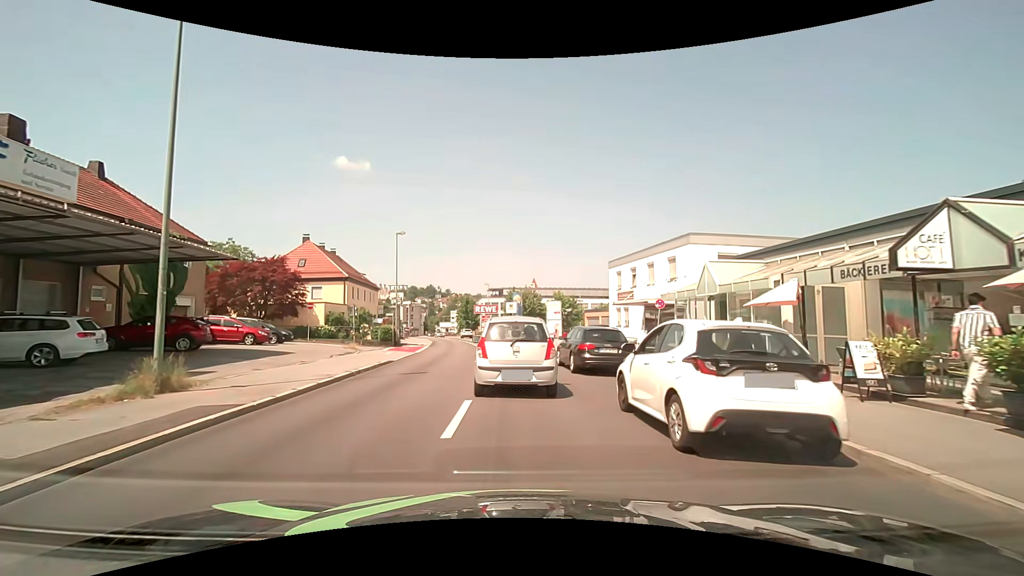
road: tertiary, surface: asphalt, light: Day
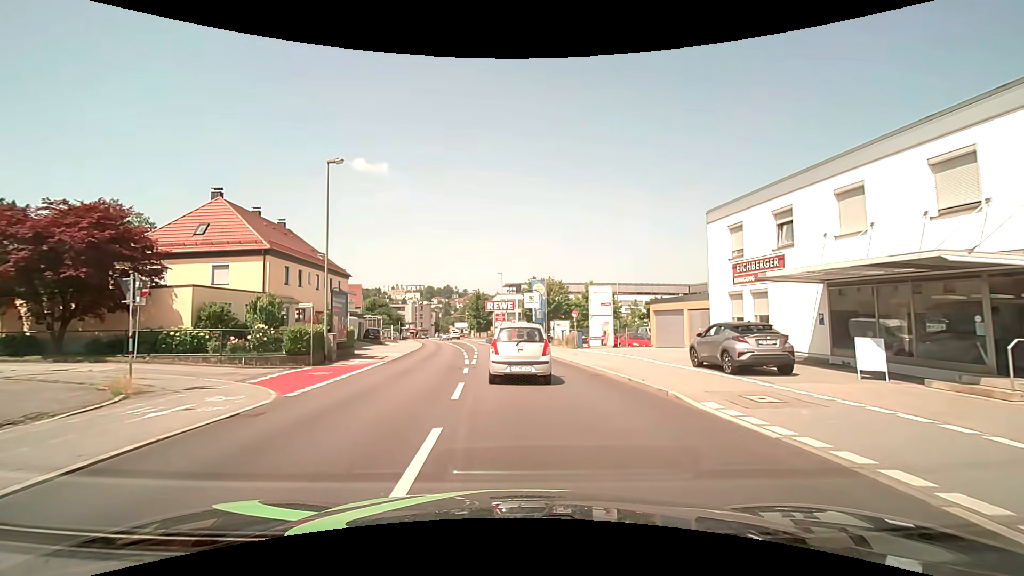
(-0.4, +20.3) m; -3°
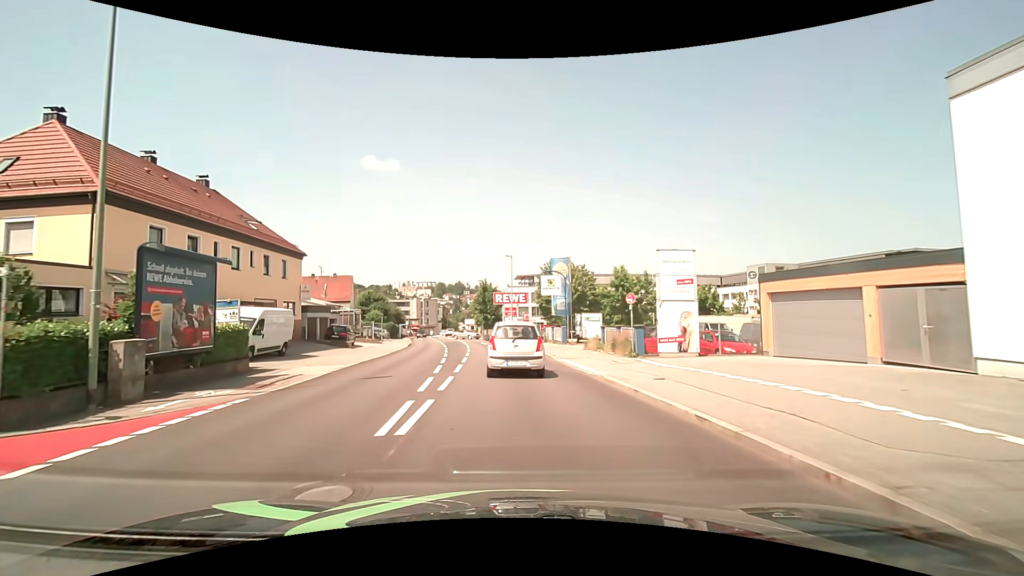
(0.0, +14.3) m; -1°
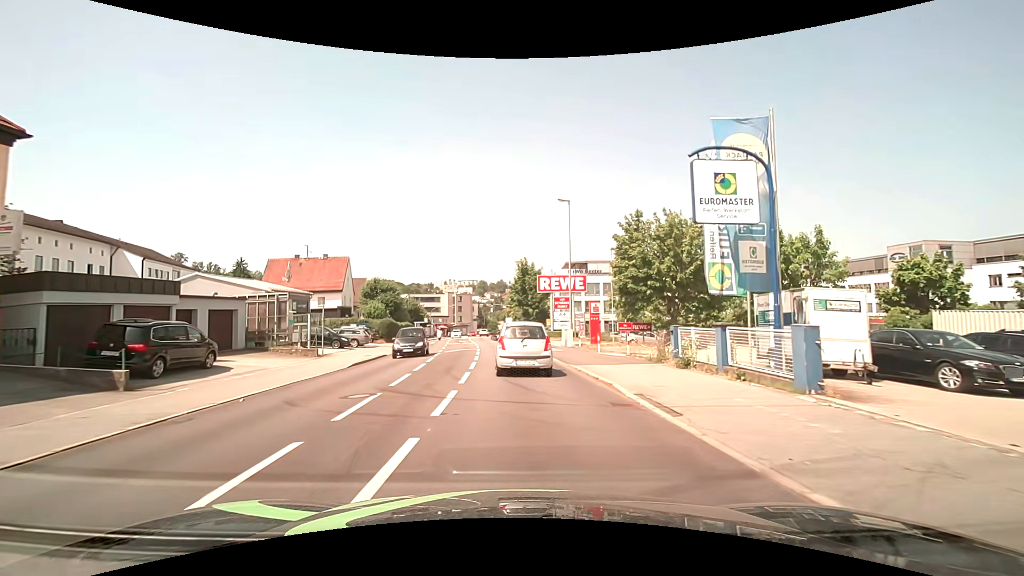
(-1.4, +26.2) m; -5°
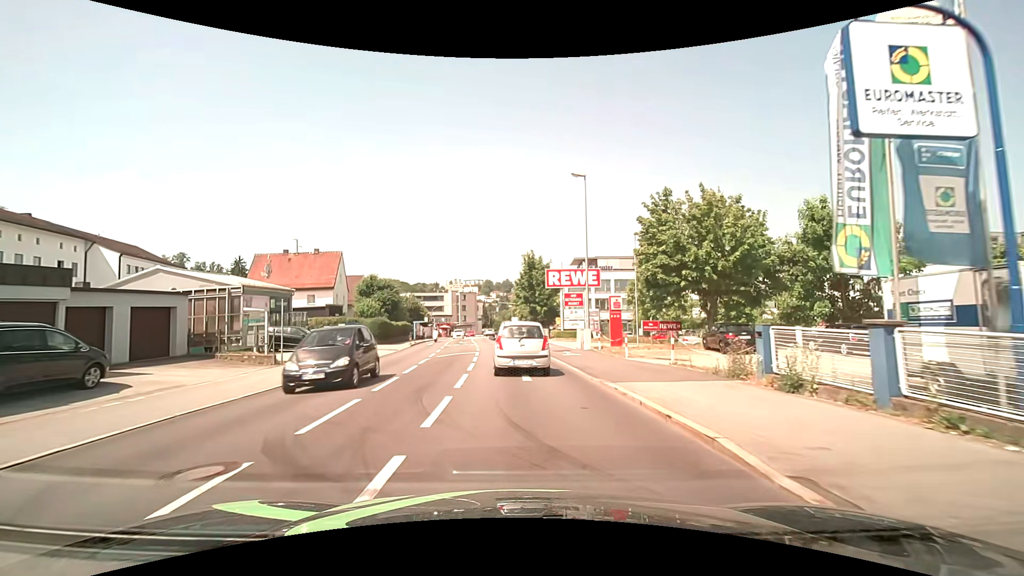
(0.0, +5.5) m; 0°
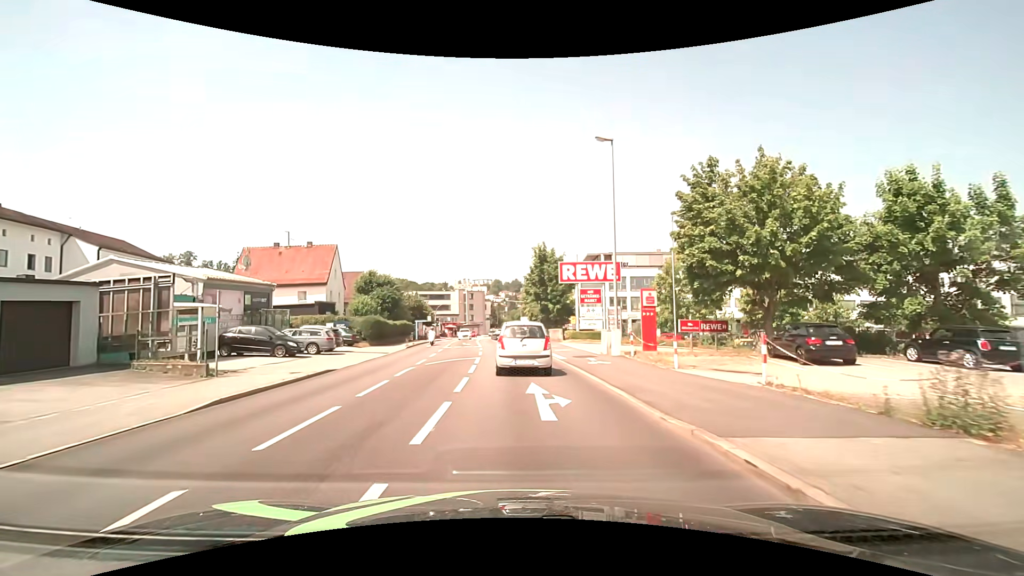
(-0.1, +5.5) m; -2°
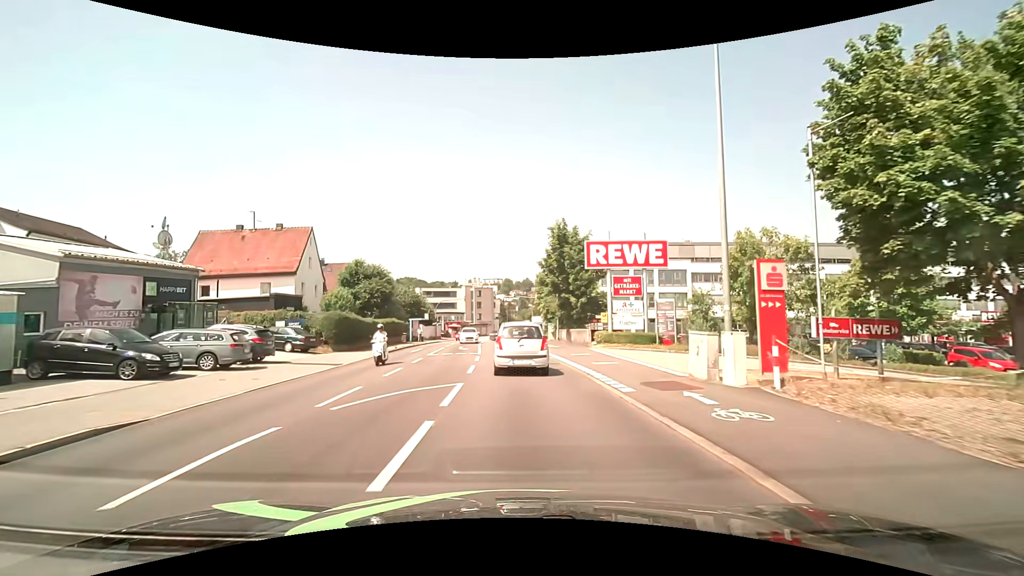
(0.0, +10.9) m; 0°
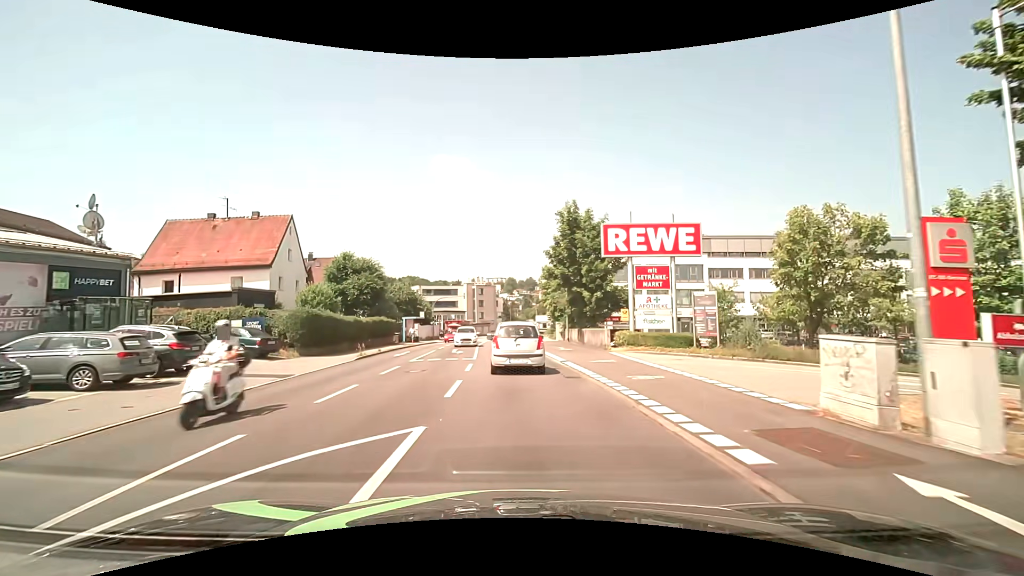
(0.0, +5.4) m; 0°
(0, +10) (0, +20) (-1, +30) (-2, +40) (-2, +50) (-2, +60) (-2, +70) (-2, +80) (-2, +90) (-1, +100) m
